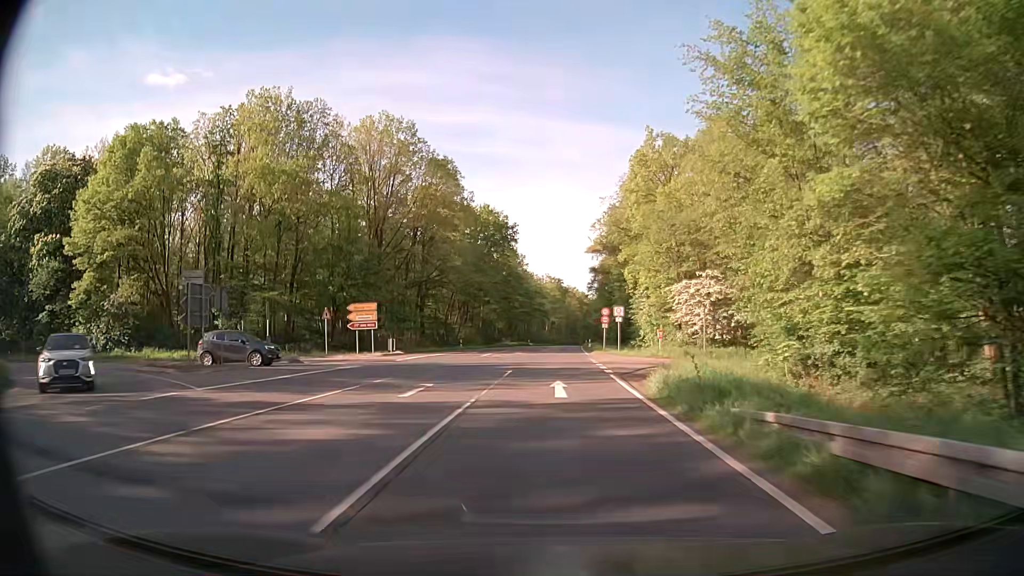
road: secondary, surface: asphalt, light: Day
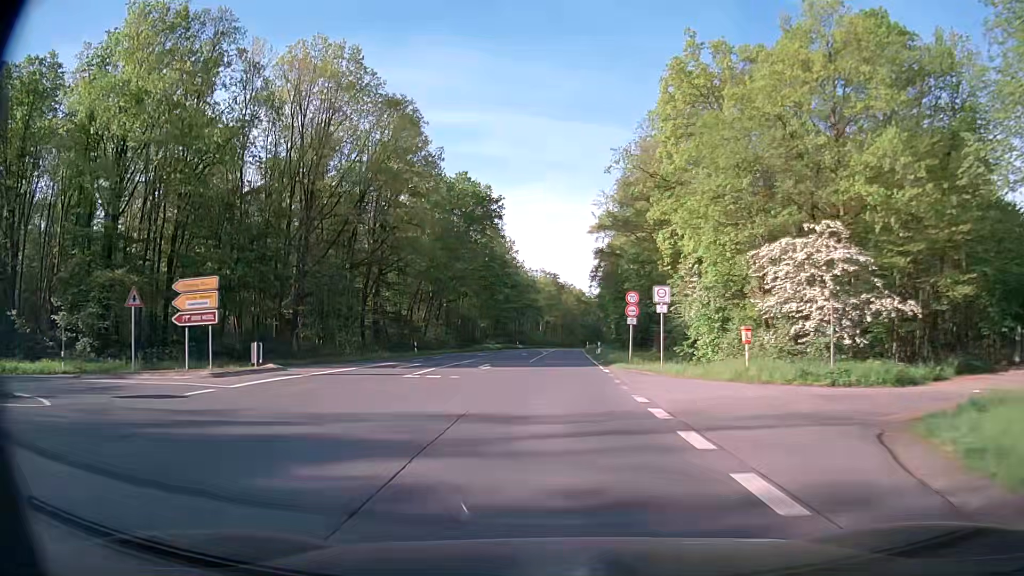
(+0.1, +21.4) m; +1°
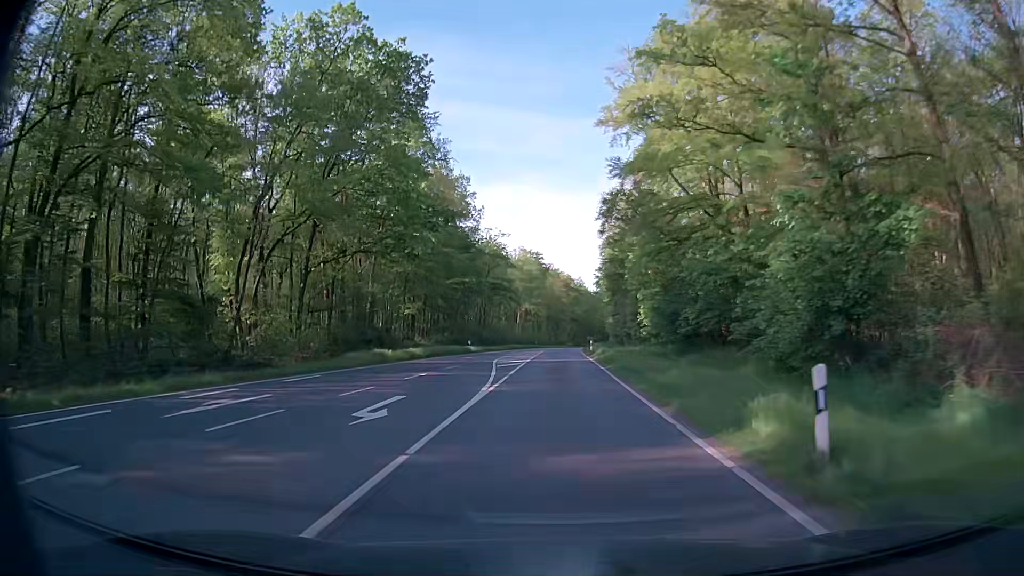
(+0.4, +43.0) m; +2°
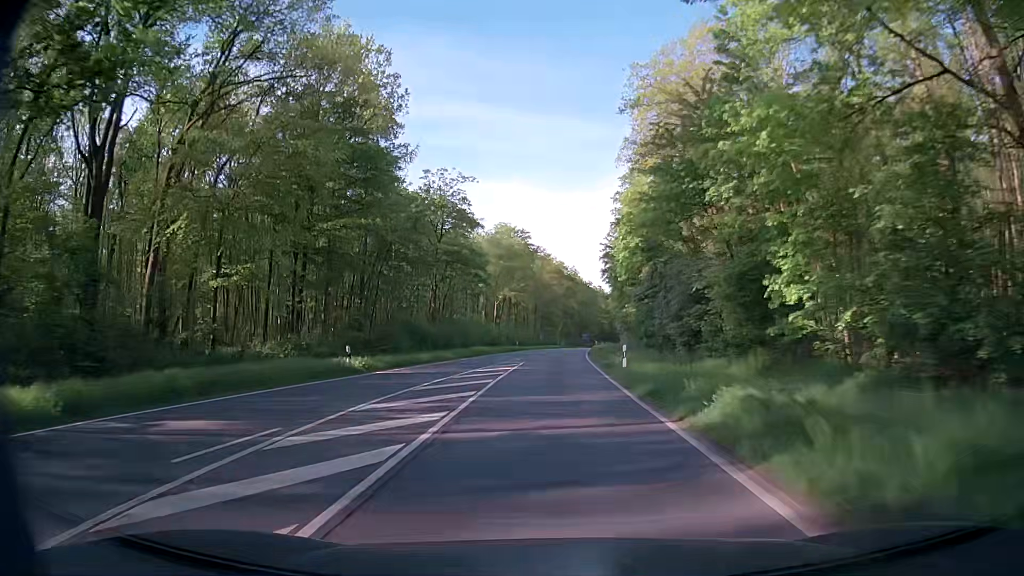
(-0.1, +32.4) m; 0°
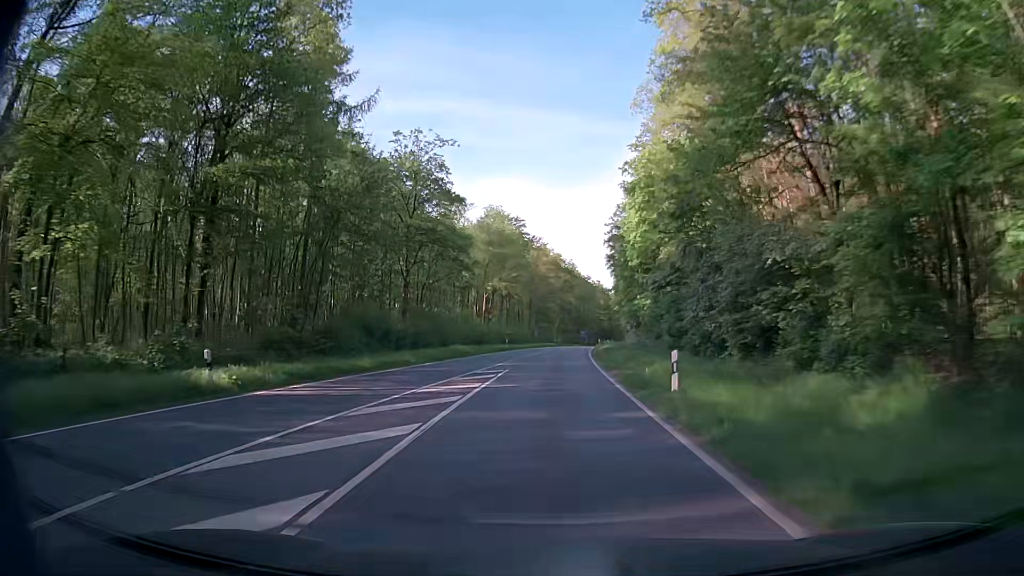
(+0.1, +10.8) m; +1°
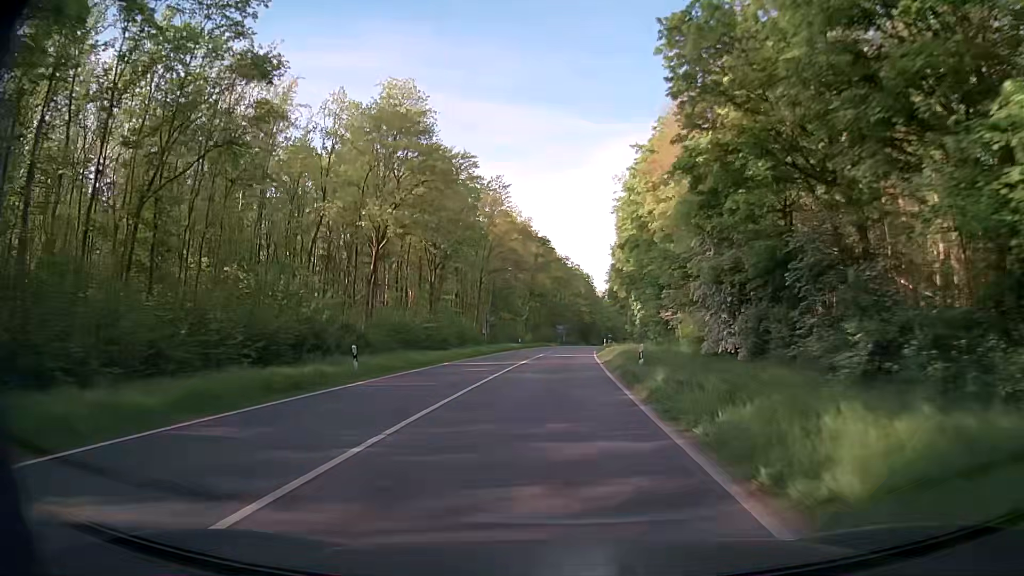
(+0.1, +43.4) m; +1°
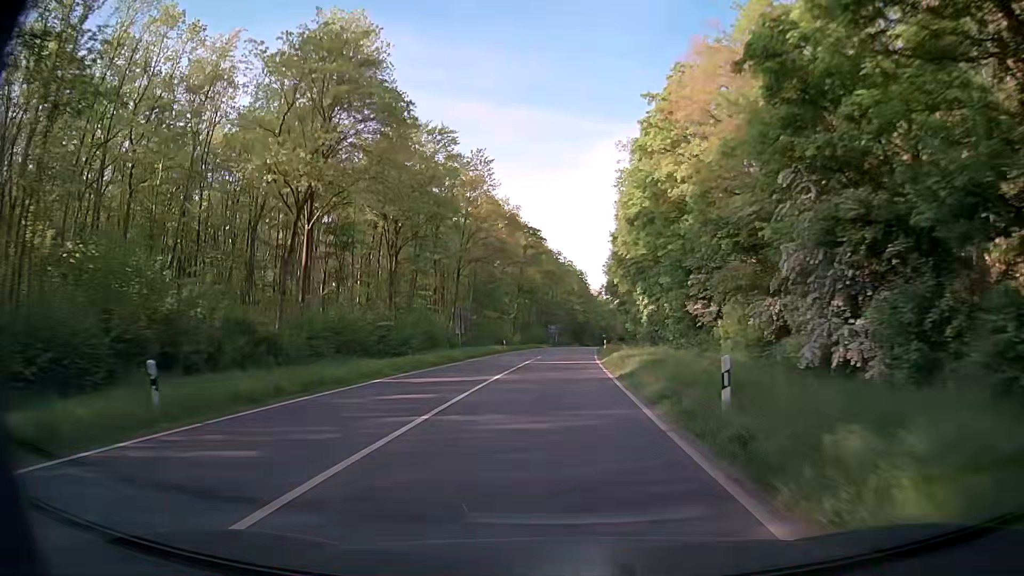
(+0.1, +10.9) m; +1°
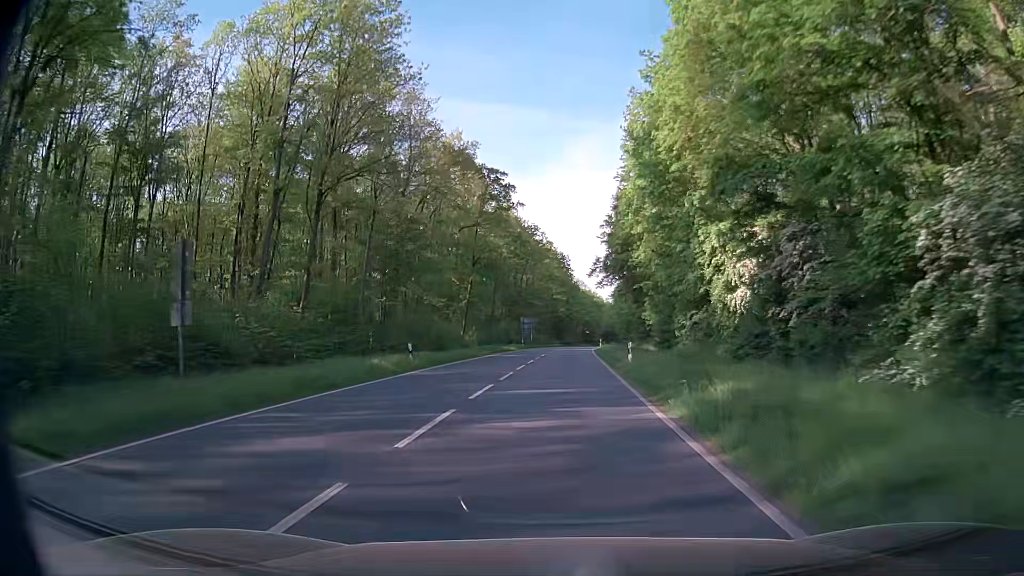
(+0.4, +32.6) m; +1°
(0, +10) (0, +20) (+1, +30) (+1, +40) (+2, +50) (+2, +60) (+3, +70) (+3, +80) (+4, +90) (+5, +100) m
